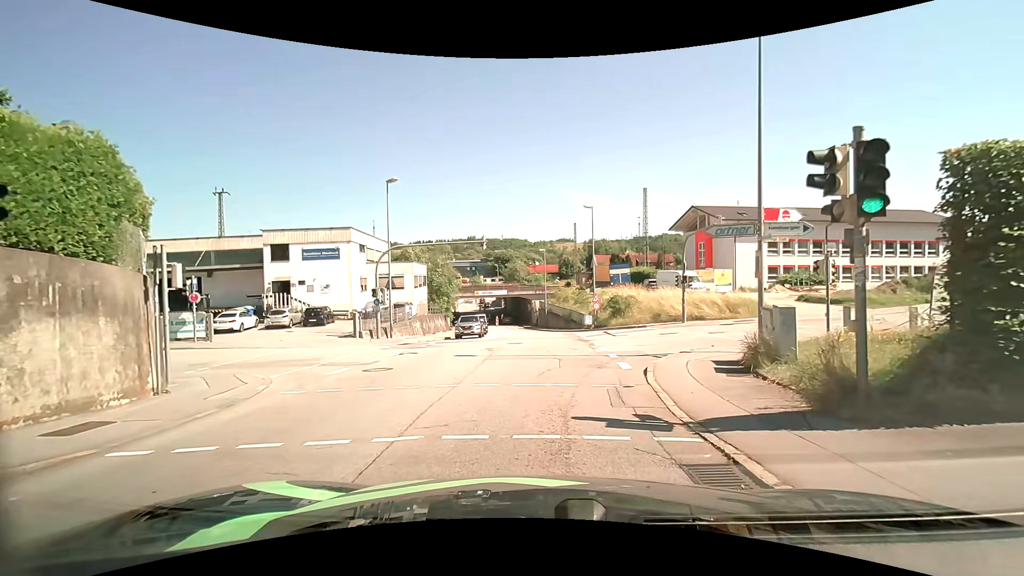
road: tertiary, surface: asphalt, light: Day
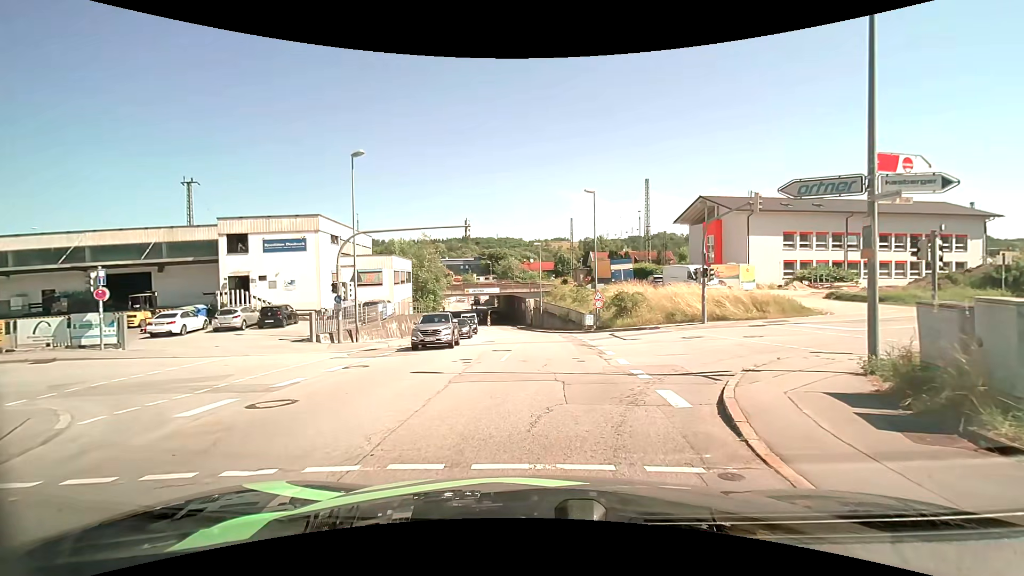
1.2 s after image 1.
(+0.1, +5.3) m; +1°
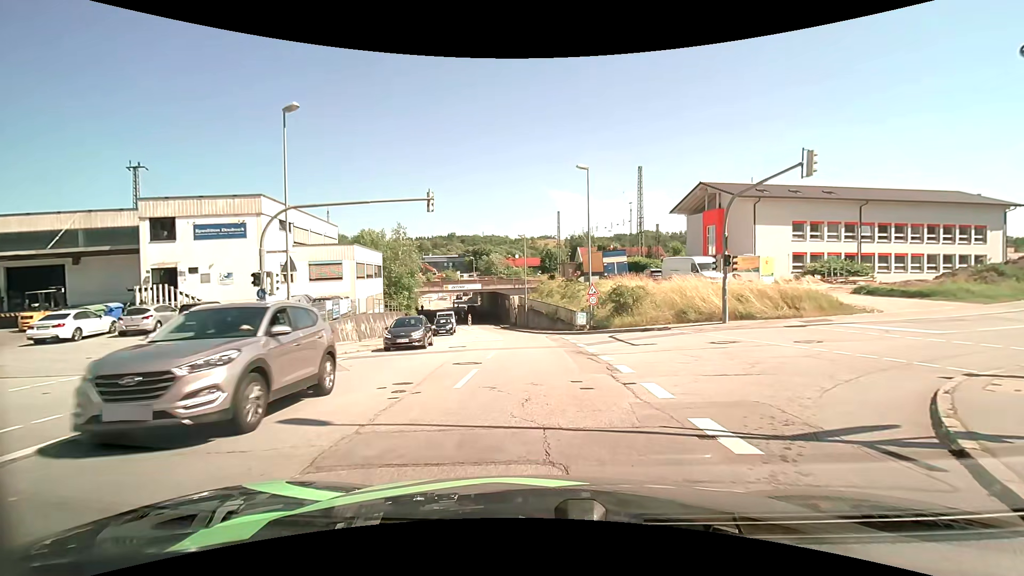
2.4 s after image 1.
(+0.1, +5.7) m; +2°
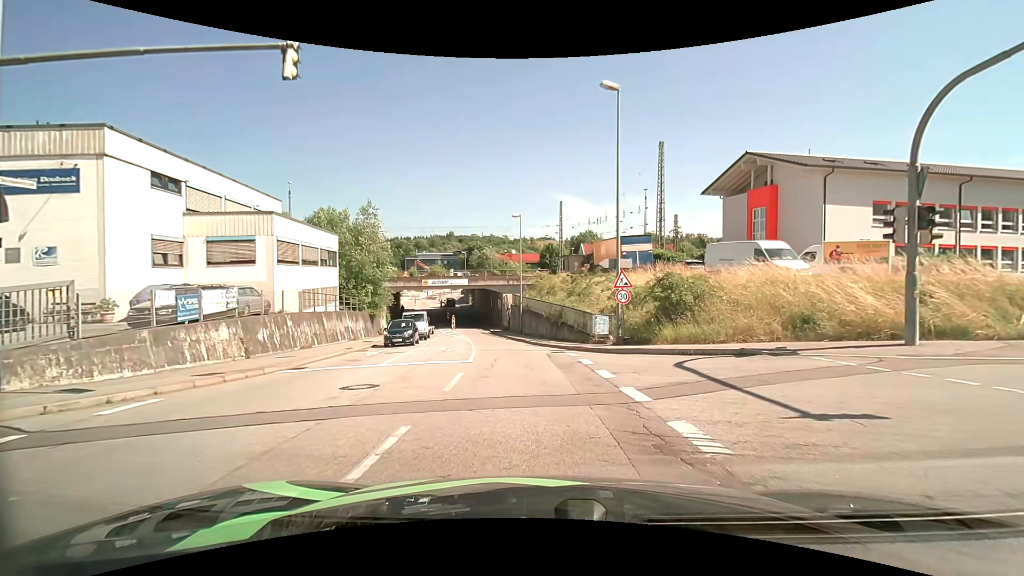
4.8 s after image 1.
(0.0, +11.7) m; -1°
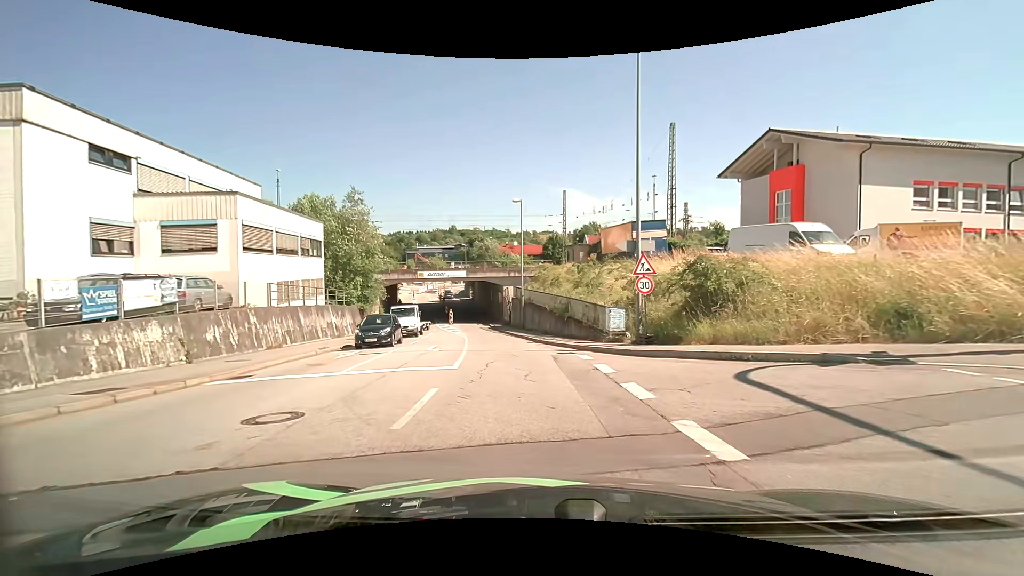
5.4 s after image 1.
(0.0, +3.5) m; -1°
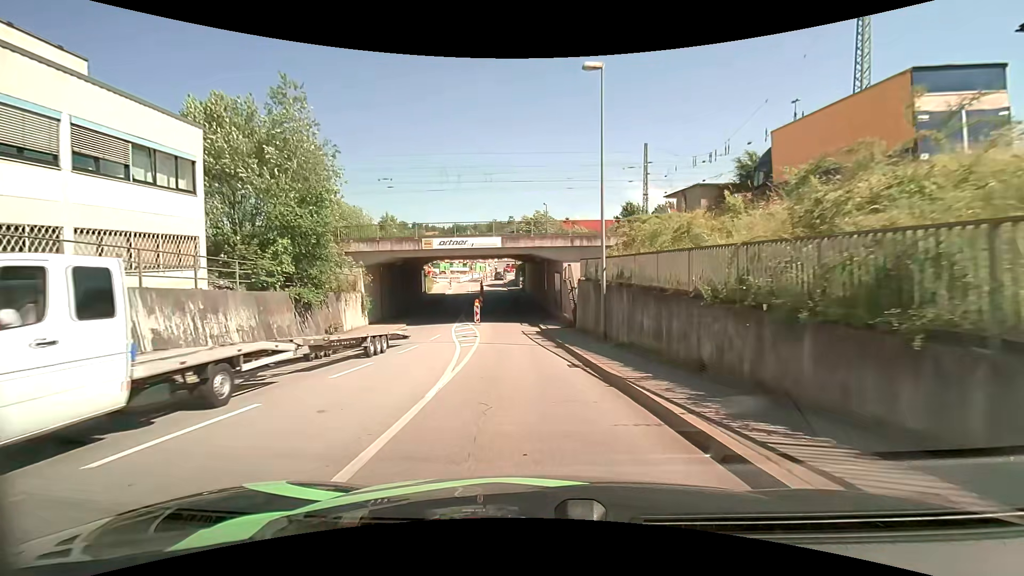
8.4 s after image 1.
(-1.0, +21.0) m; -6°
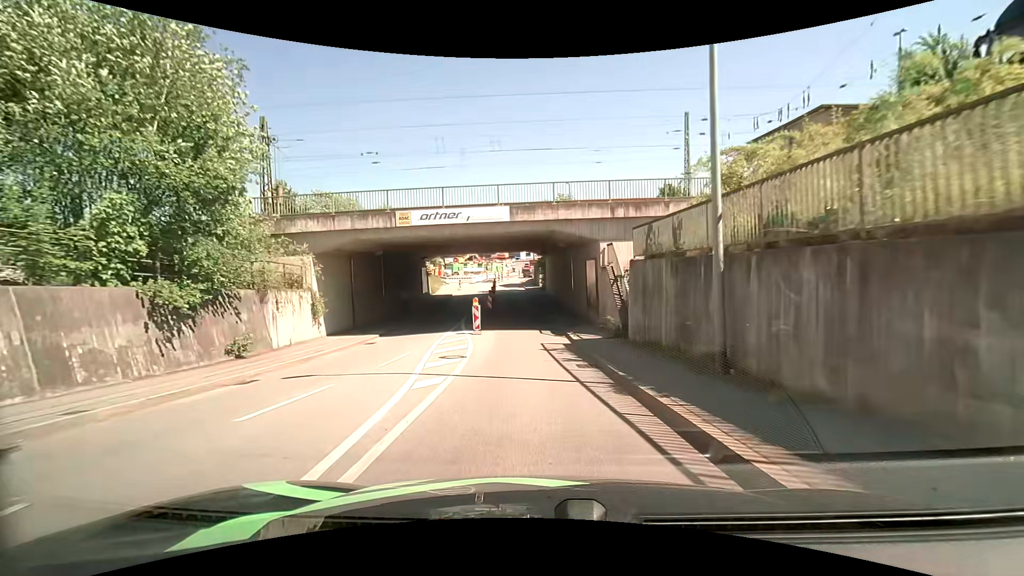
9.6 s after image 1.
(-0.2, +10.1) m; -2°
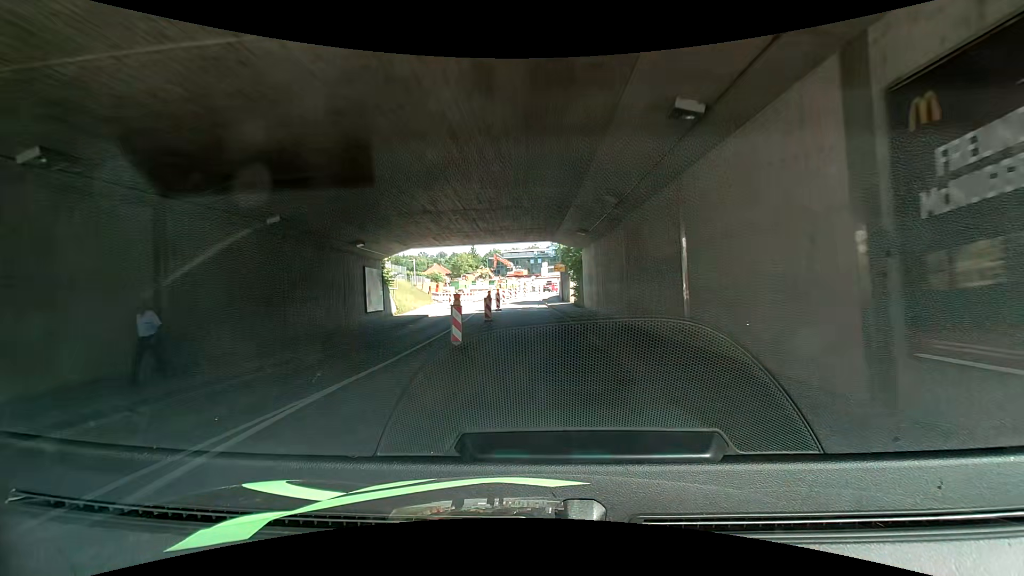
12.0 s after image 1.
(-0.6, +22.6) m; -2°
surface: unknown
